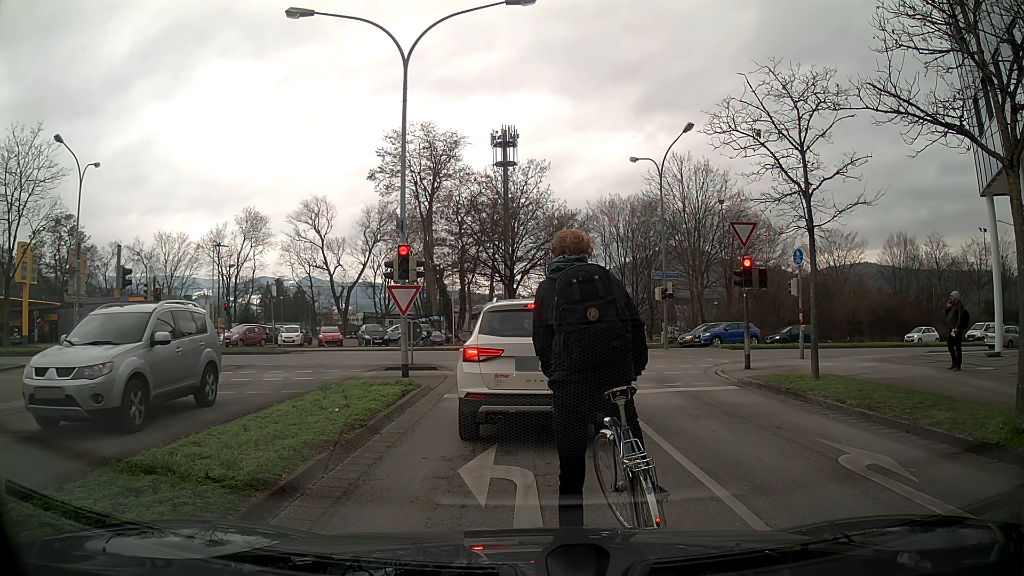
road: unclassified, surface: asphalt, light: Day
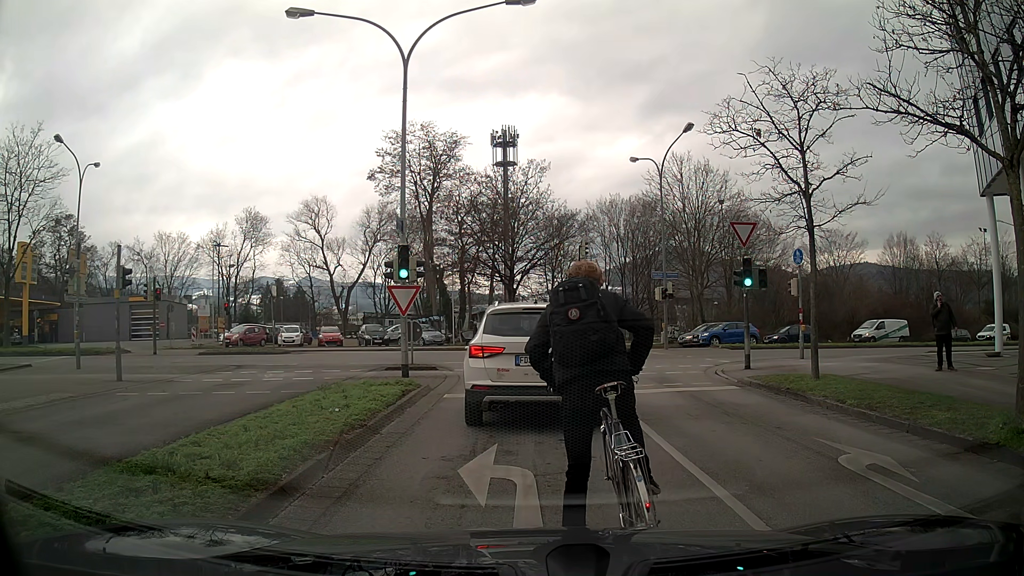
(0.0, 0.0) m; 0°
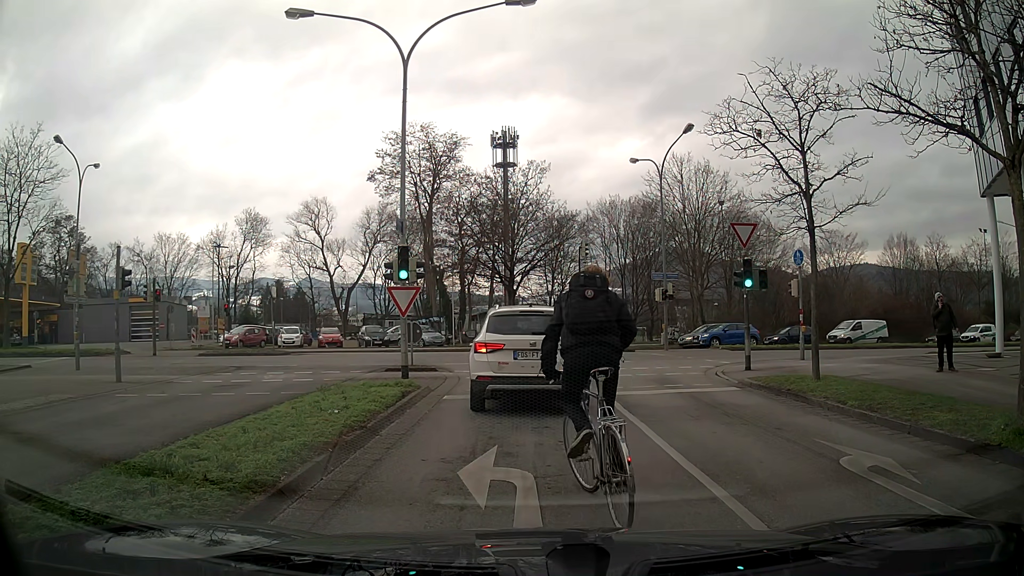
(0.0, 0.0) m; 0°
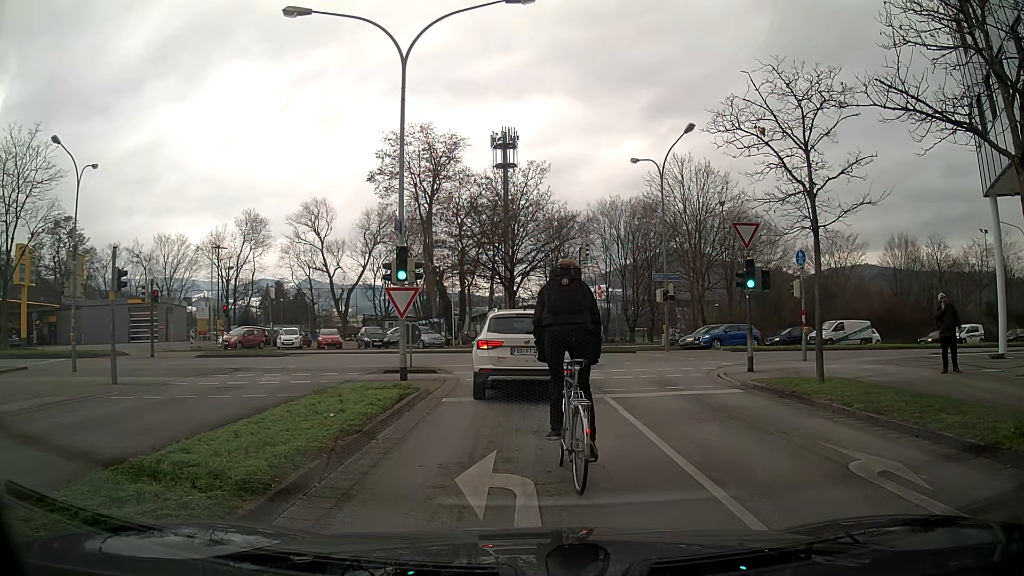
(0.0, +0.2) m; 0°
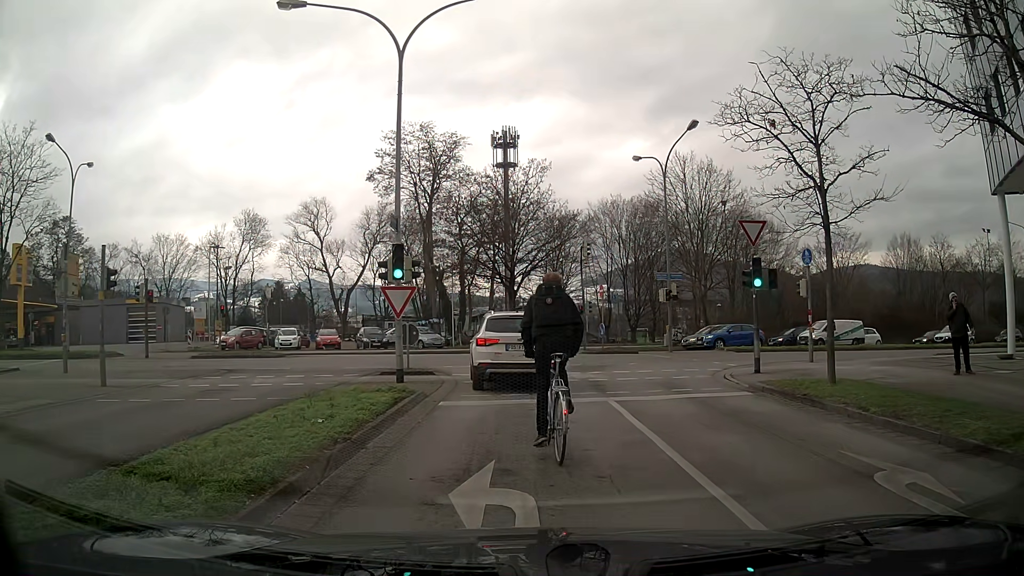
(0.0, +0.6) m; 0°
